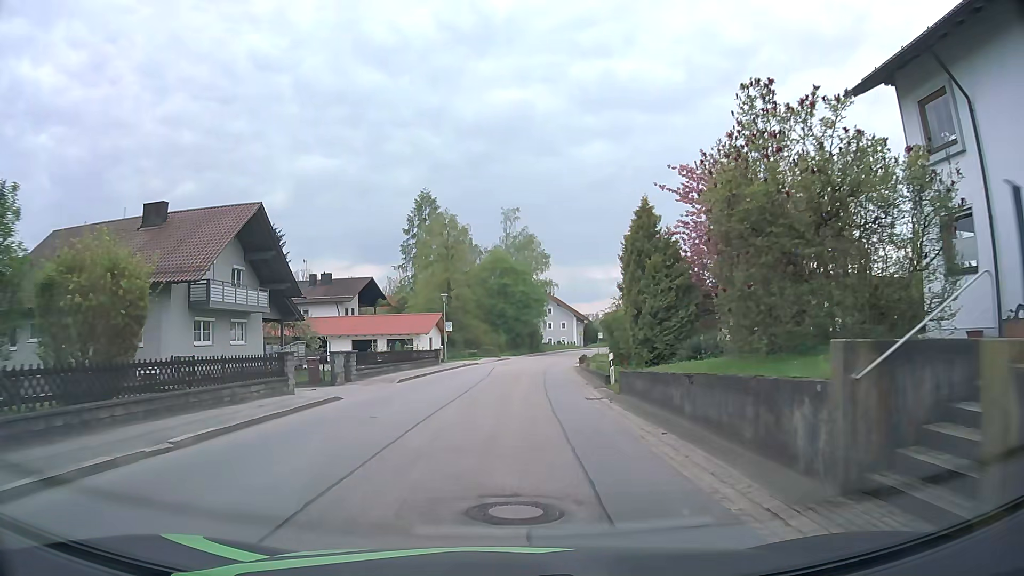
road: tertiary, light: Day
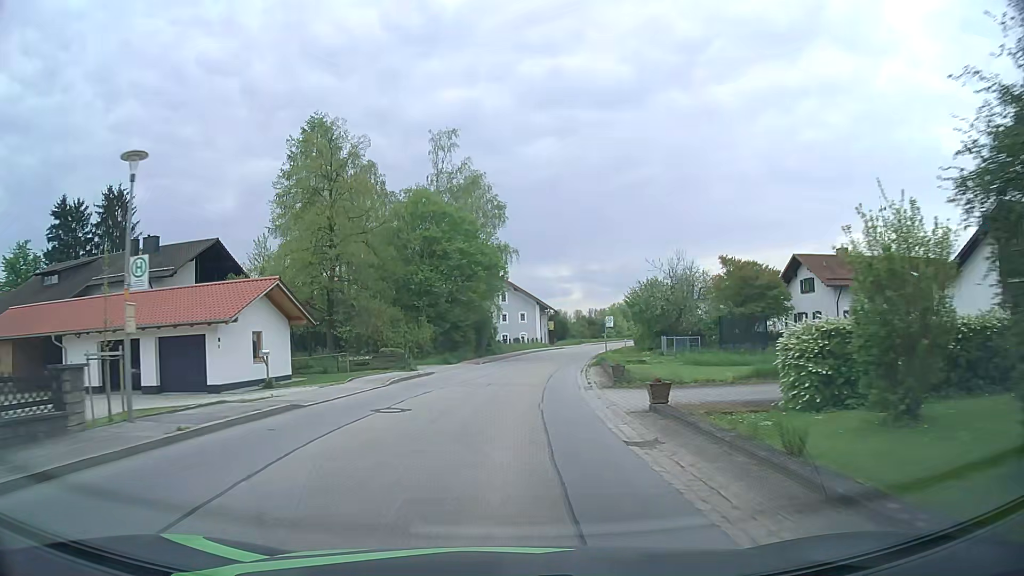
(+1.1, +33.6) m; +4°
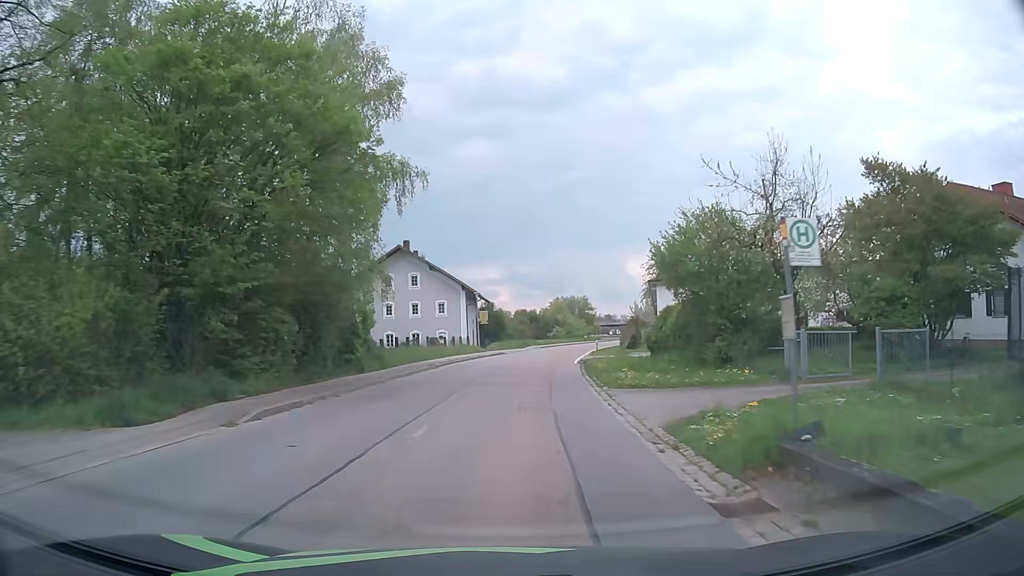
(+1.5, +30.1) m; +6°
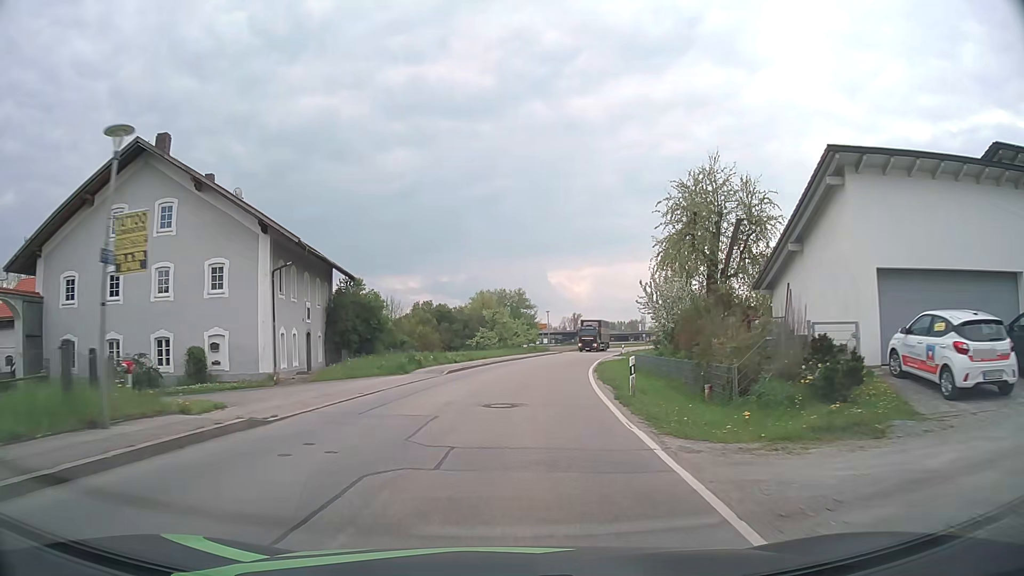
(+2.3, +40.2) m; +7°
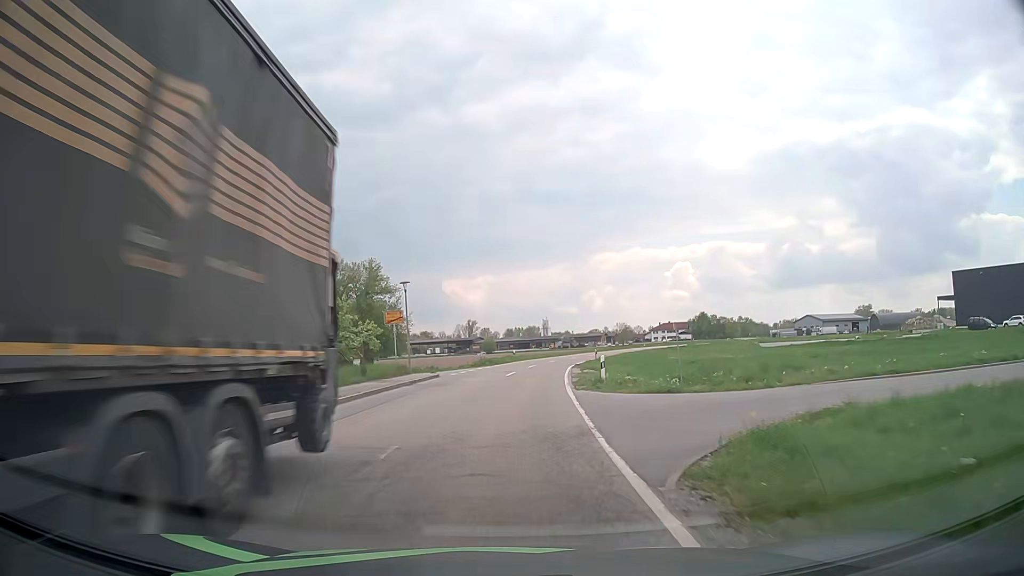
(+4.1, +42.3) m; +9°
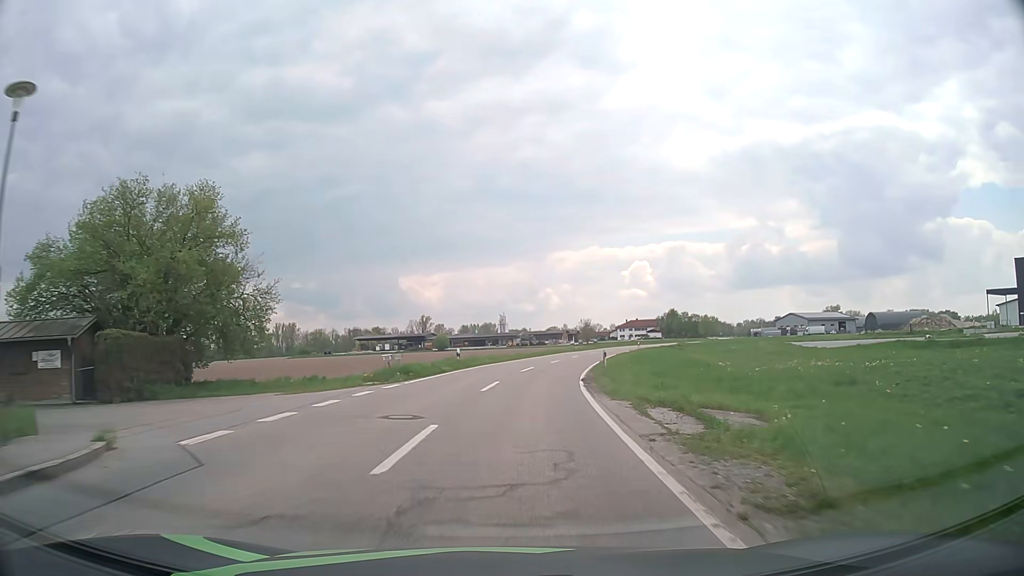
(+0.5, +26.5) m; +3°
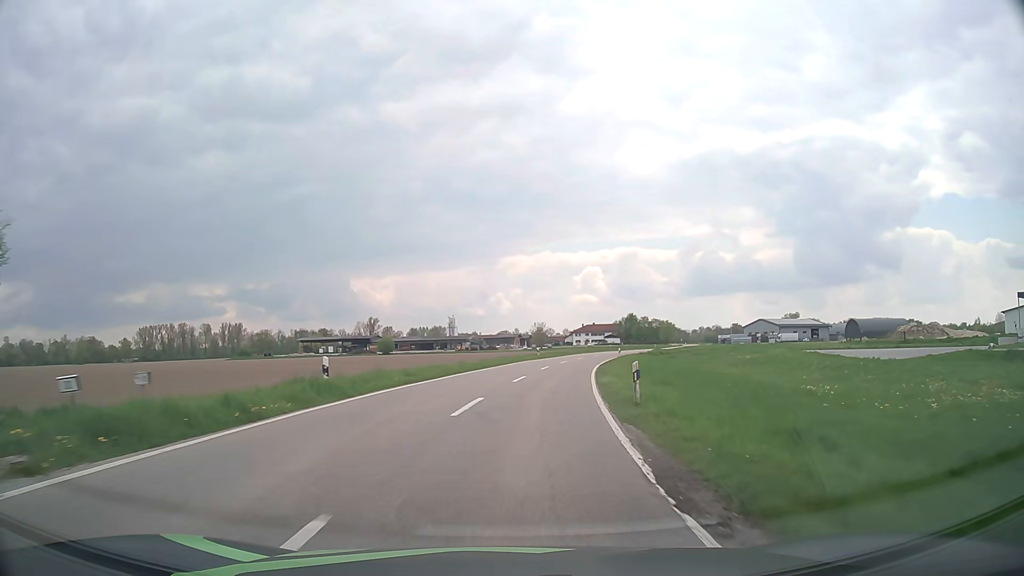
(+0.5, +18.1) m; +4°
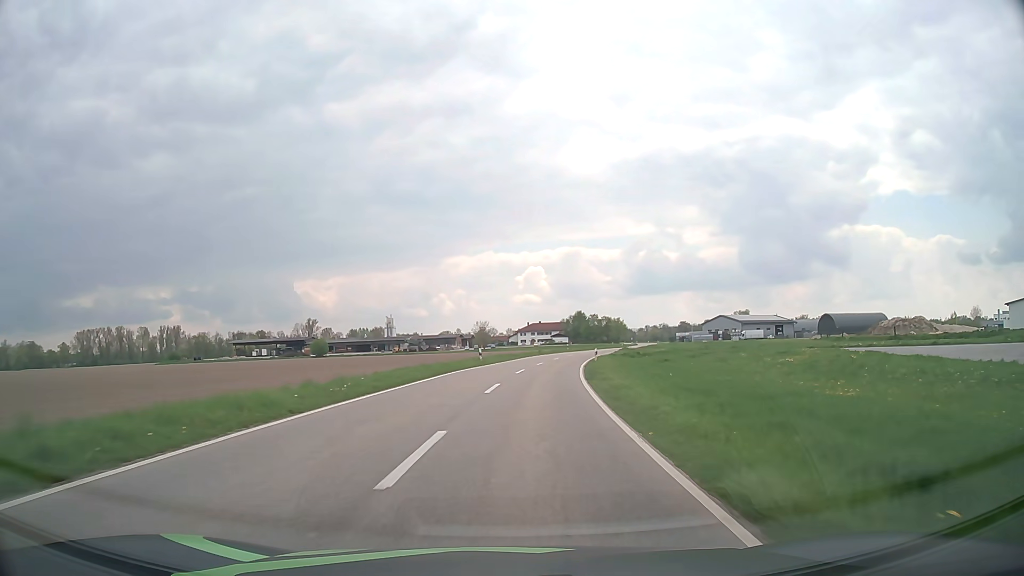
(+0.8, +18.4) m; +5°
(0, +10) (+1, +20) (+2, +30) (+3, +40) (+4, +50) (+6, +60) (+8, +69) (+10, +79) (+13, +89) (+15, +99) m
